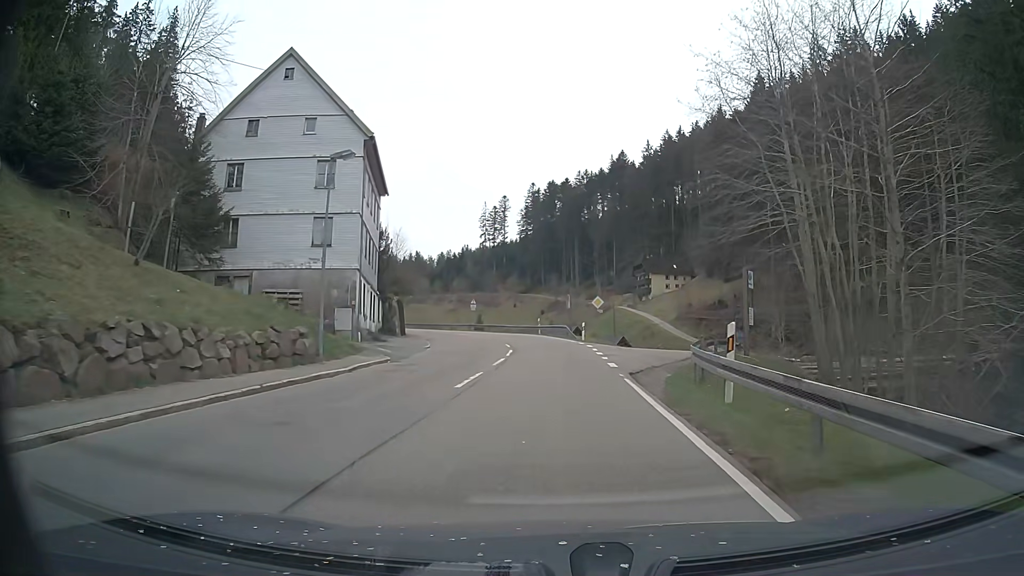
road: secondary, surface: asphalt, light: Day
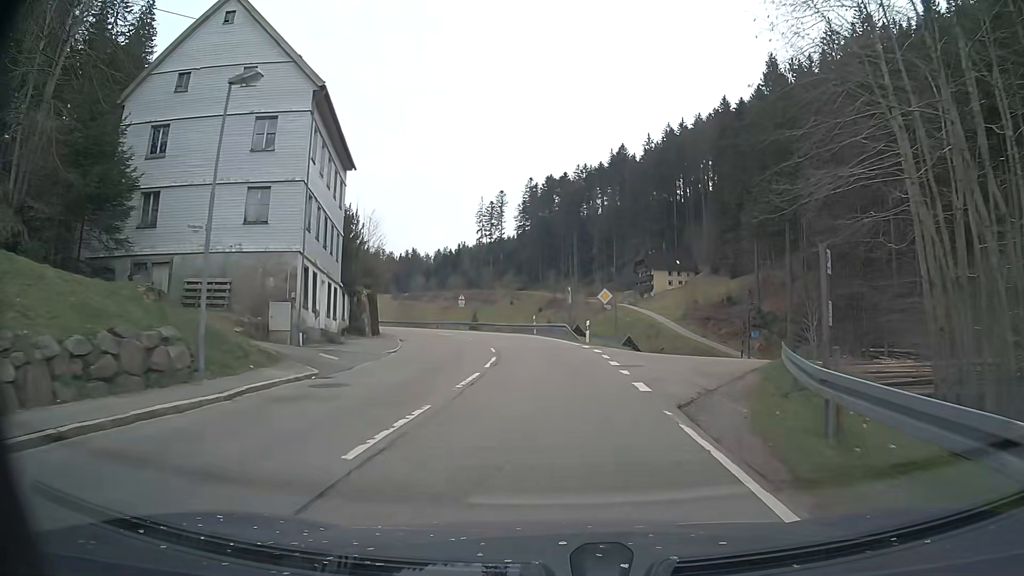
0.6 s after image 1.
(+0.1, +7.3) m; 0°
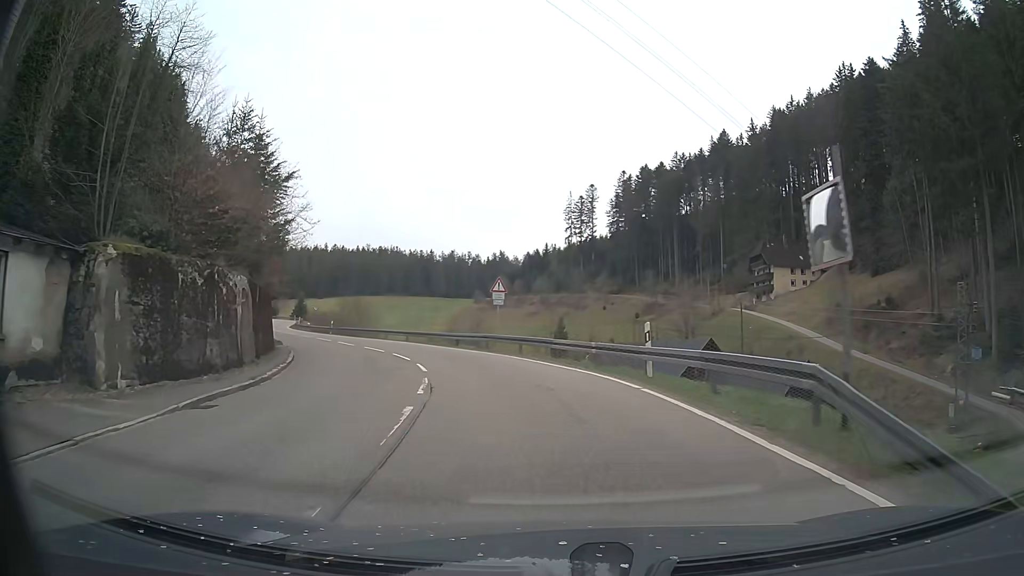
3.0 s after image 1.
(-0.8, +29.6) m; -7°
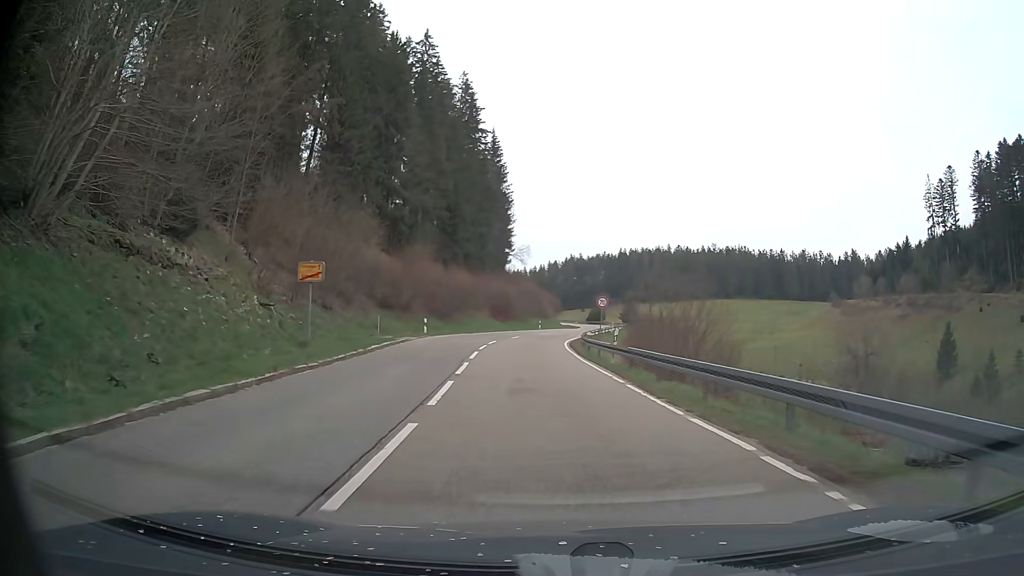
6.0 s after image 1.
(-9.0, +36.0) m; -30°
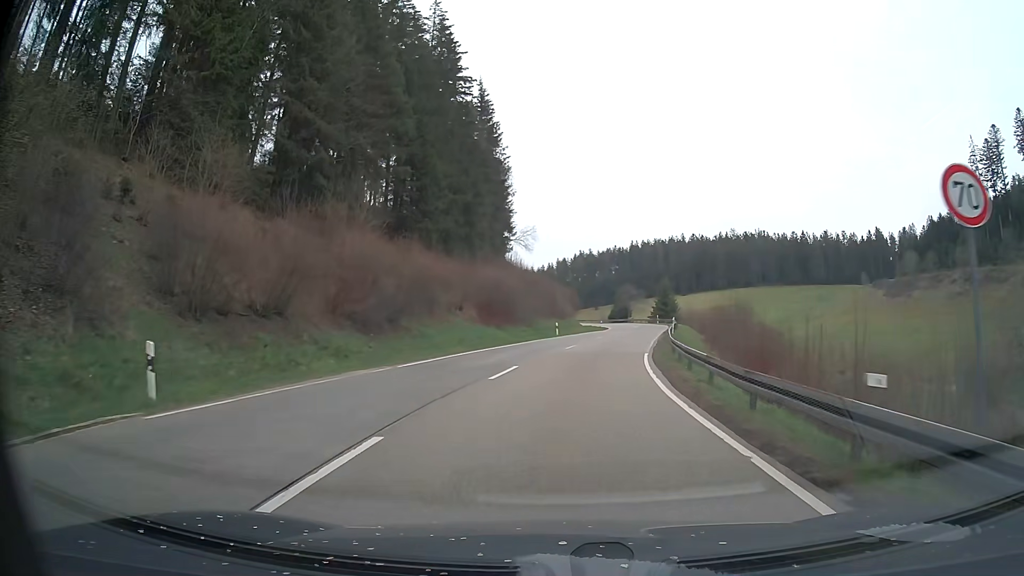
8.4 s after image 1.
(-1.2, +30.5) m; -1°
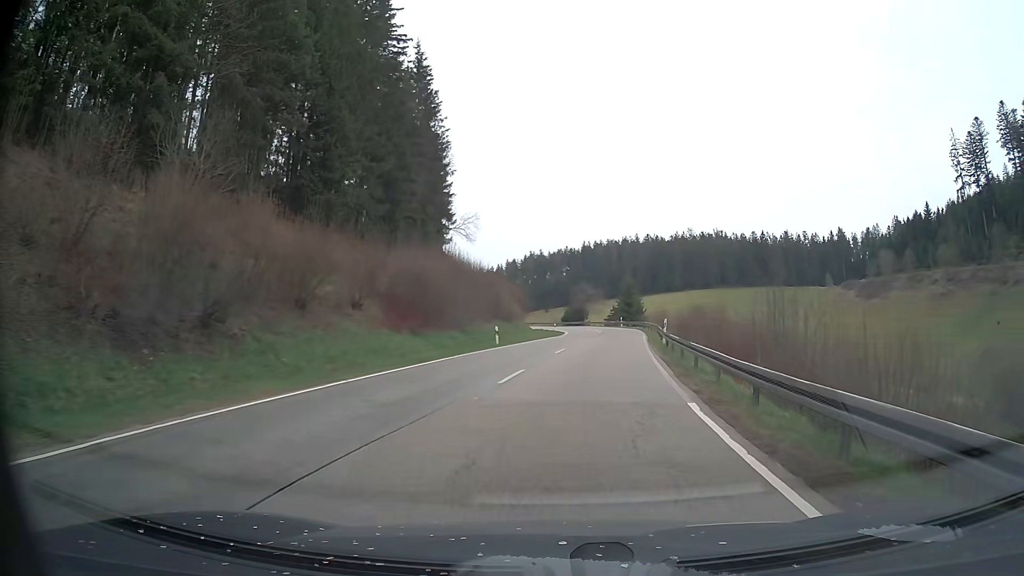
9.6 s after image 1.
(+0.4, +15.8) m; +4°
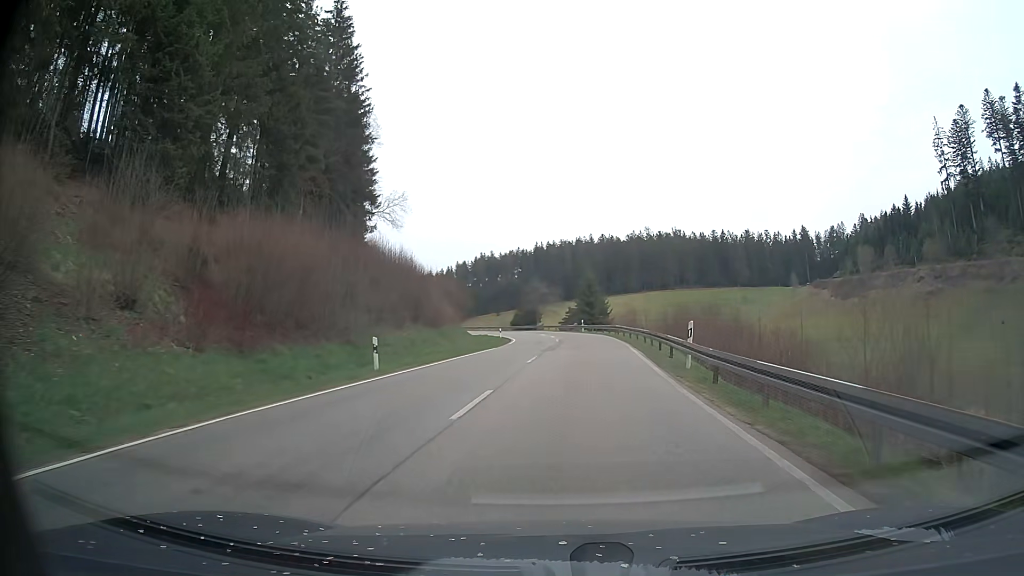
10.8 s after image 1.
(+0.8, +17.1) m; +4°
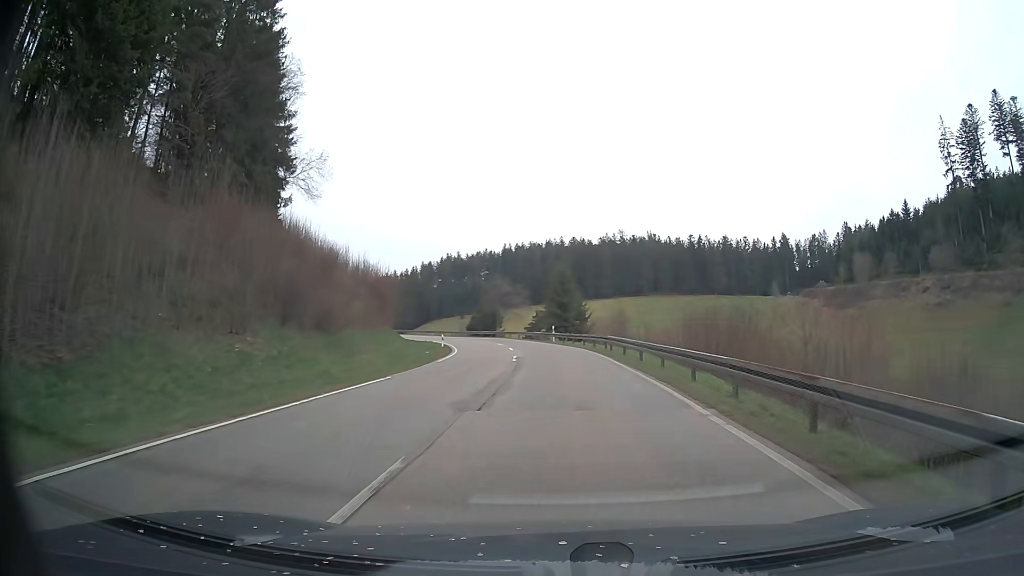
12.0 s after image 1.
(+0.4, +18.5) m; +2°
